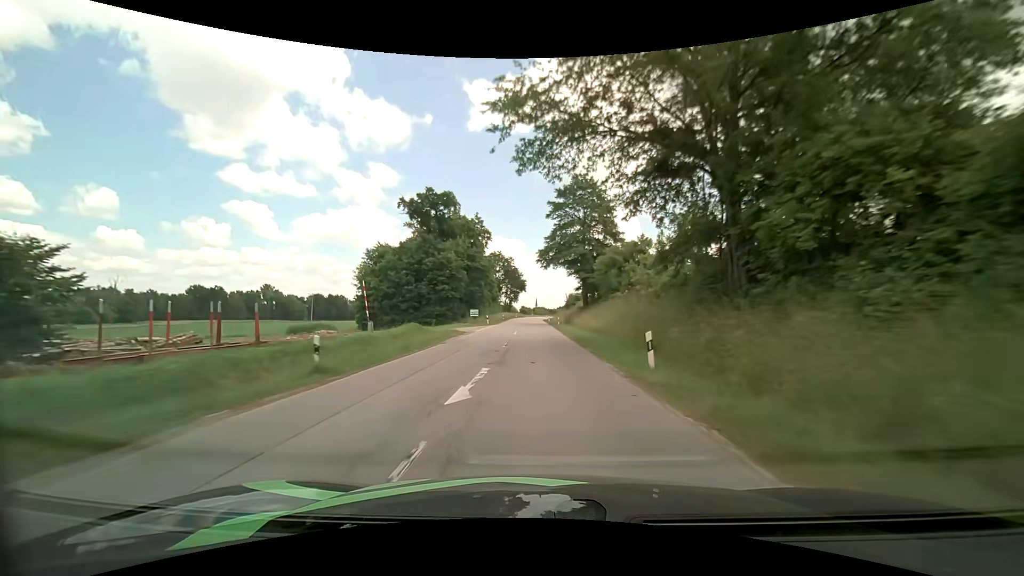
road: secondary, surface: asphalt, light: Day
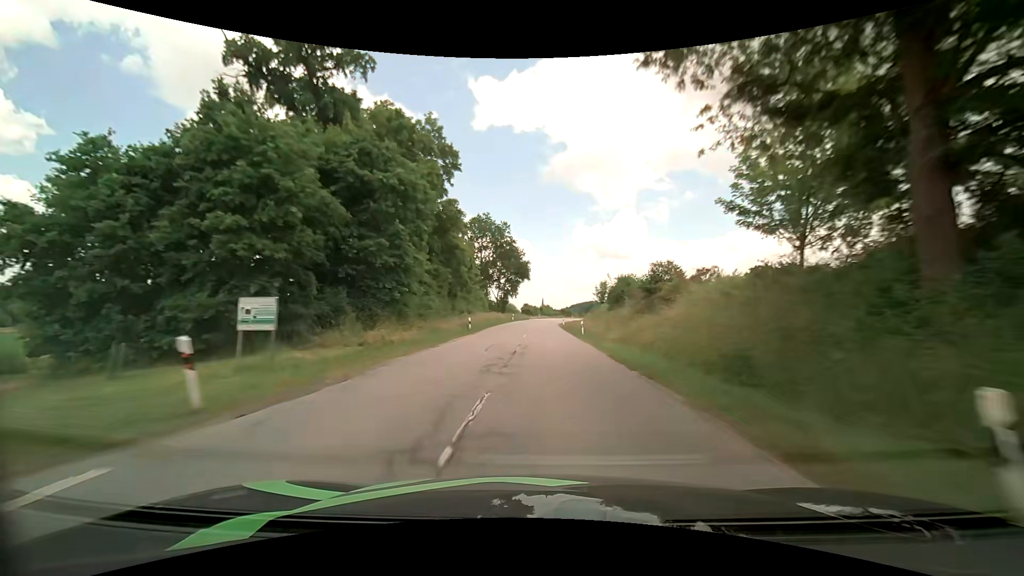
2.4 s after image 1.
(-0.9, +49.9) m; -1°
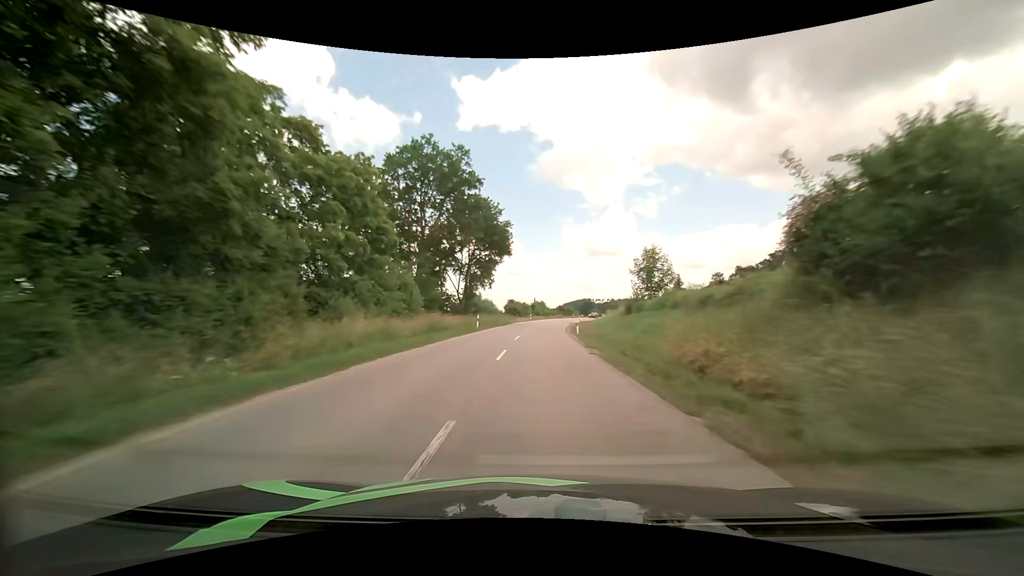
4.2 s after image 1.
(+0.3, +36.9) m; +1°
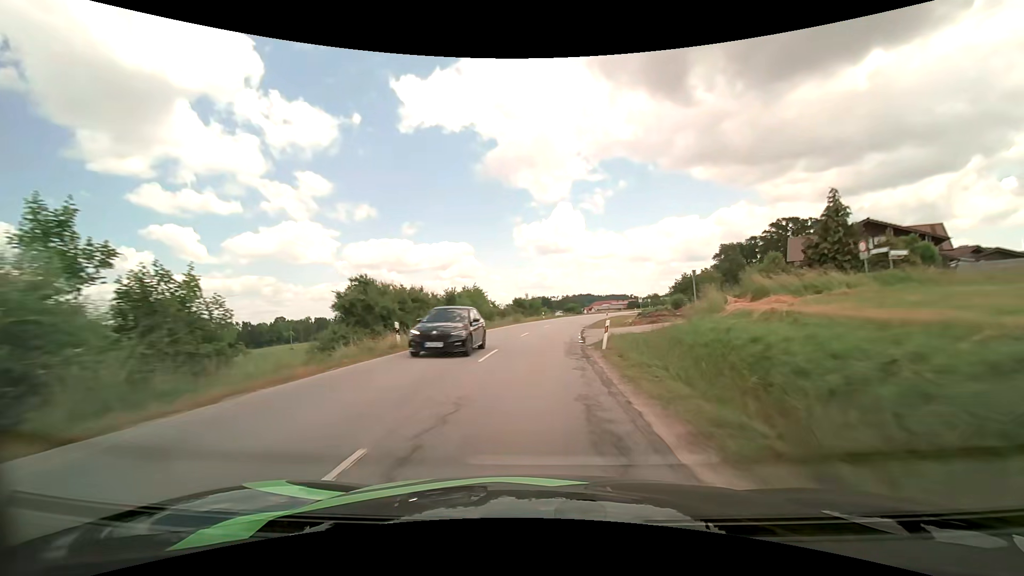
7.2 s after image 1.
(+1.9, +59.8) m; +5°
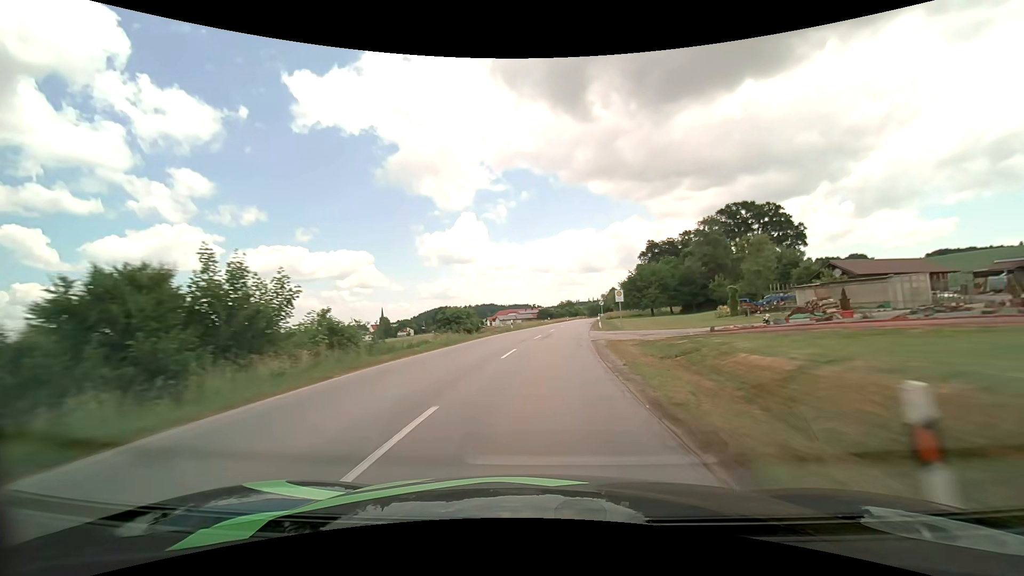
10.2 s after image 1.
(+5.1, +57.3) m; +11°
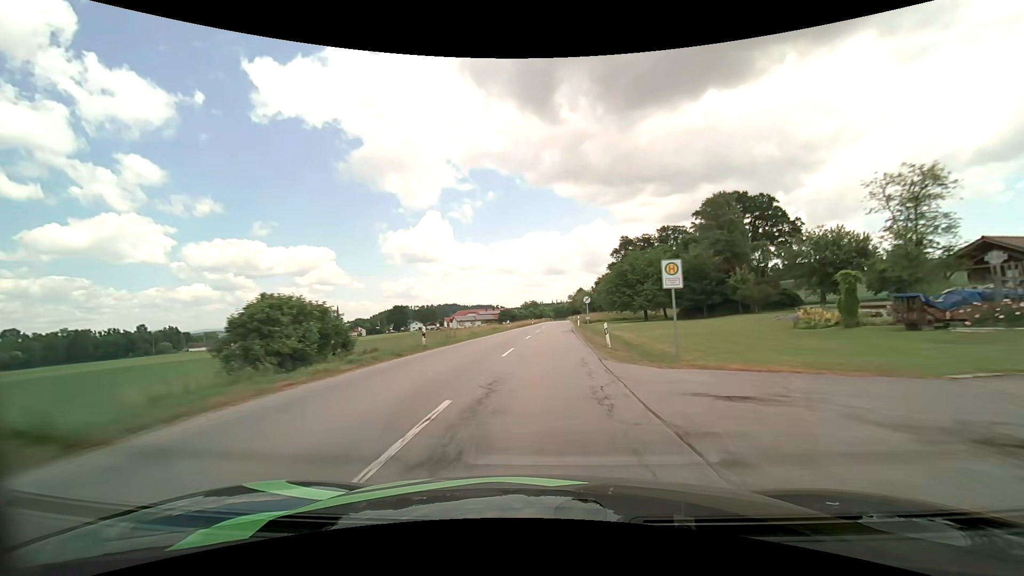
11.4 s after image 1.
(+0.9, +23.4) m; +4°
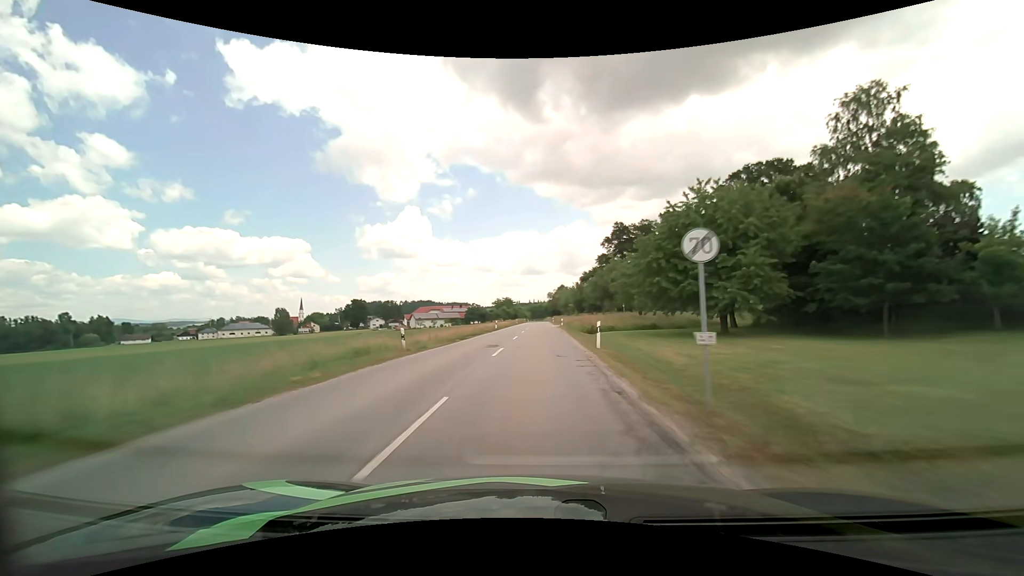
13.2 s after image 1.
(+1.2, +35.8) m; +3°
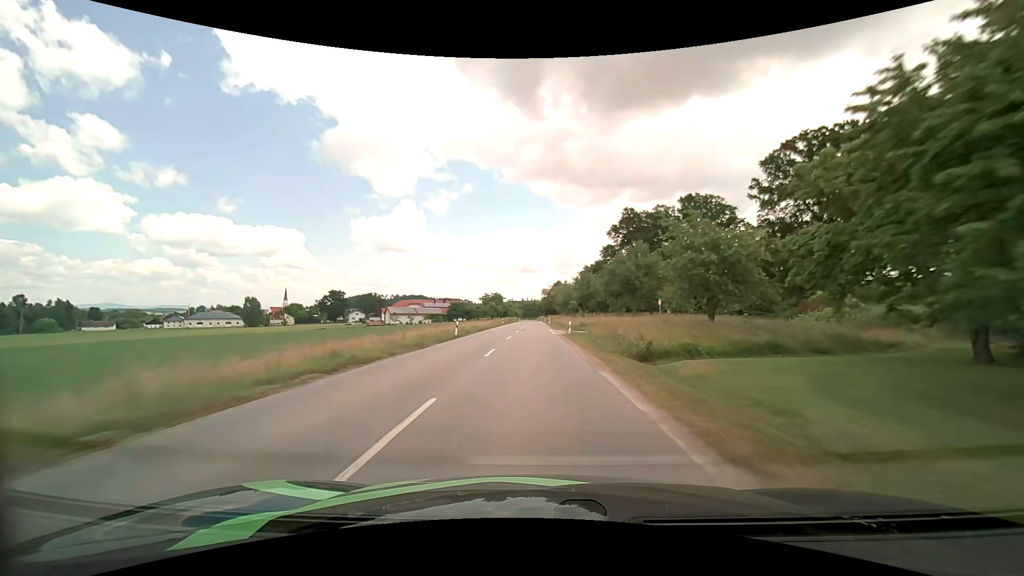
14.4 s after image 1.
(+0.1, +24.3) m; +1°
(0, +10) (0, +20) (0, +30) (0, +40) (0, +50) (0, +60) (0, +70) (-1, +80) (-1, +90) (-1, +100) m
